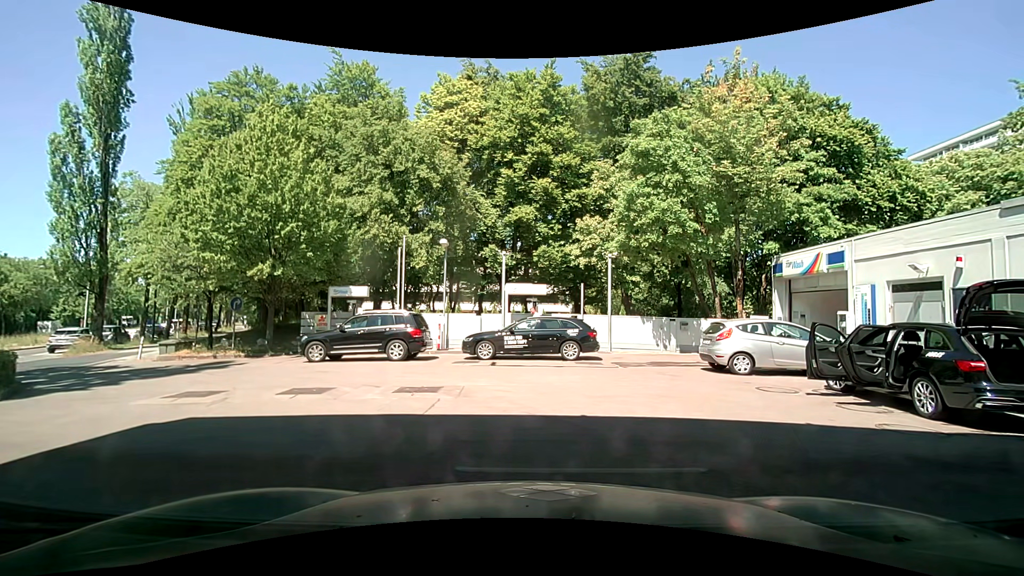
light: Day
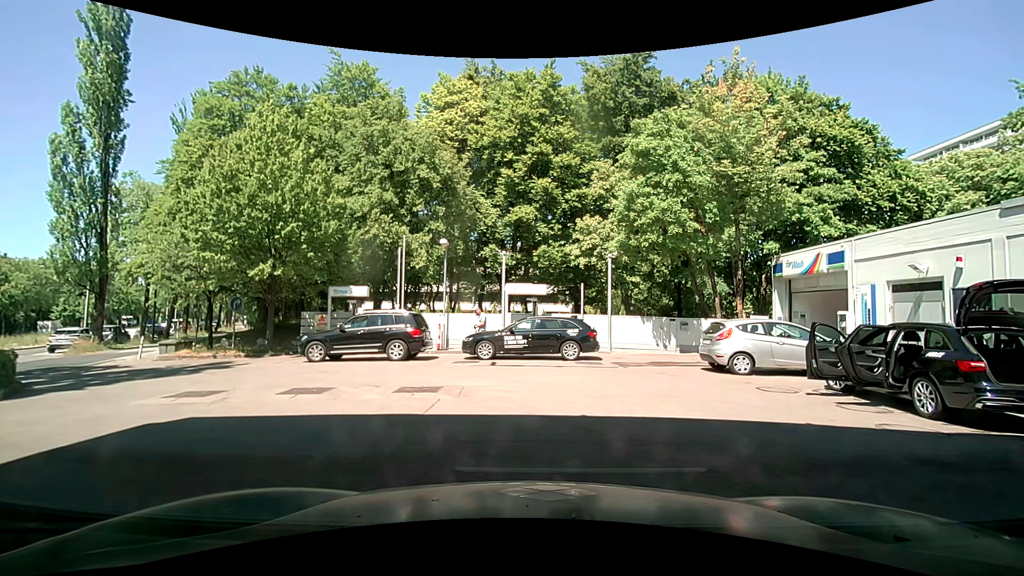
(0.0, 0.0) m; 0°
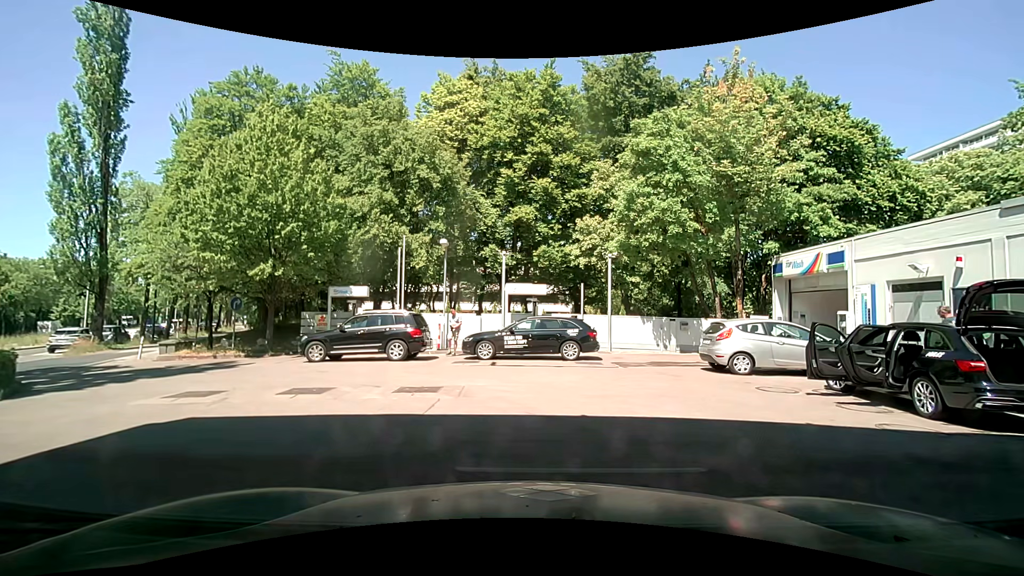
(0.0, 0.0) m; 0°
